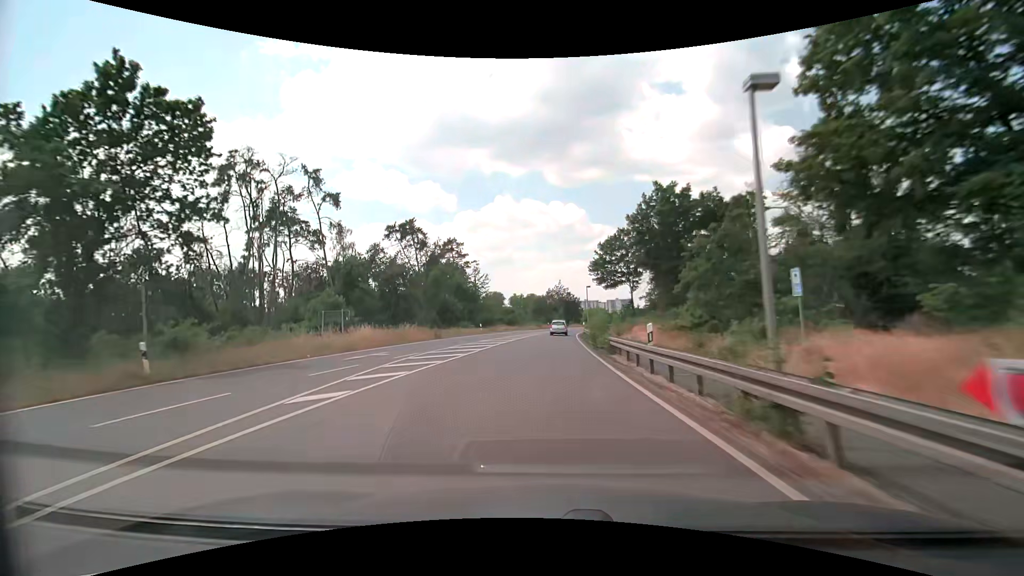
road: primary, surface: asphalt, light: Day
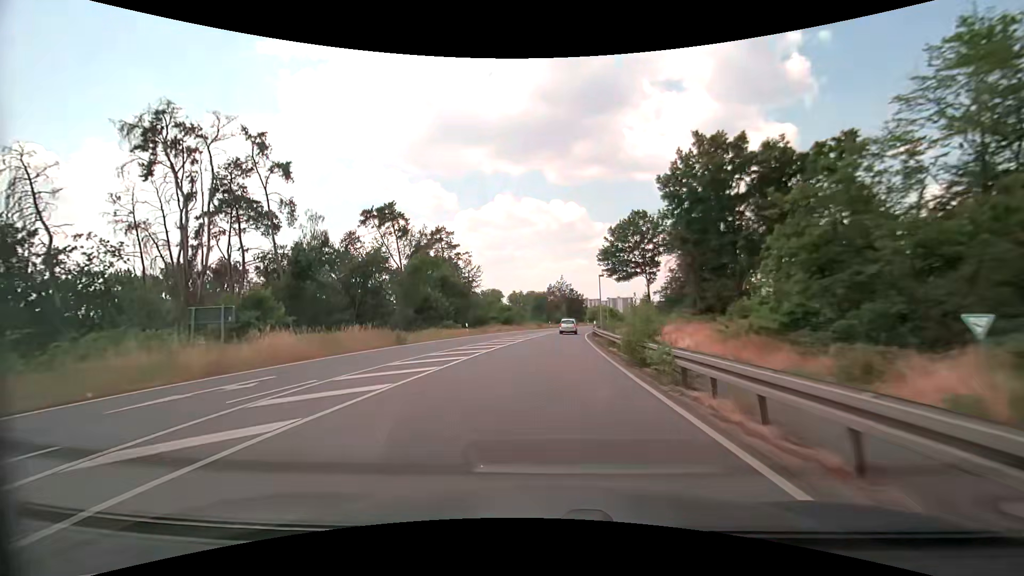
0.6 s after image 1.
(0.0, +10.2) m; -1°
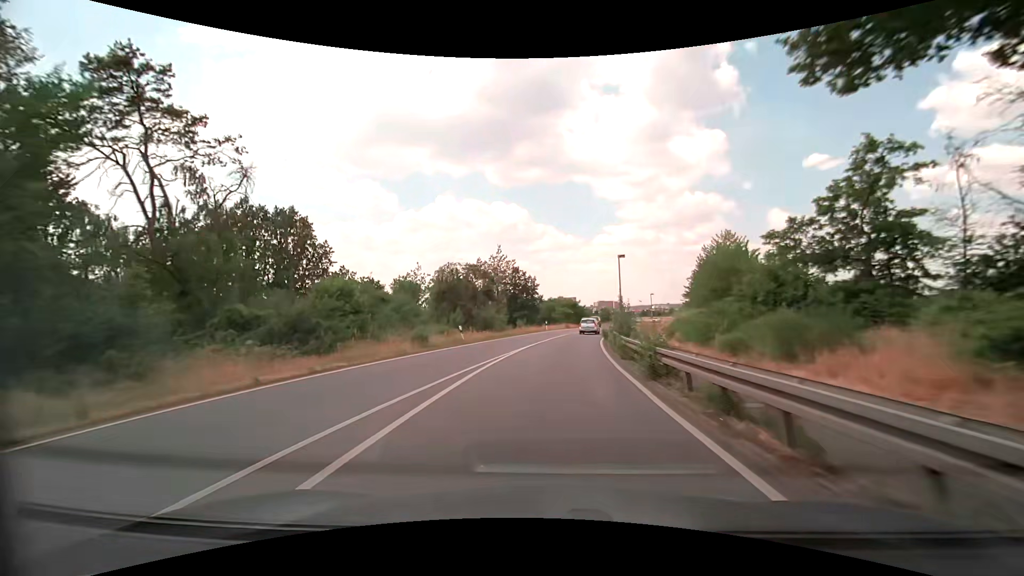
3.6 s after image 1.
(+2.5, +51.6) m; +7°
(0, +10) (+1, +20) (+1, +30) (+3, +40) (+4, +50) (+6, +60) (+8, +69) (+11, +79) (+13, +89) (+16, +98) m
